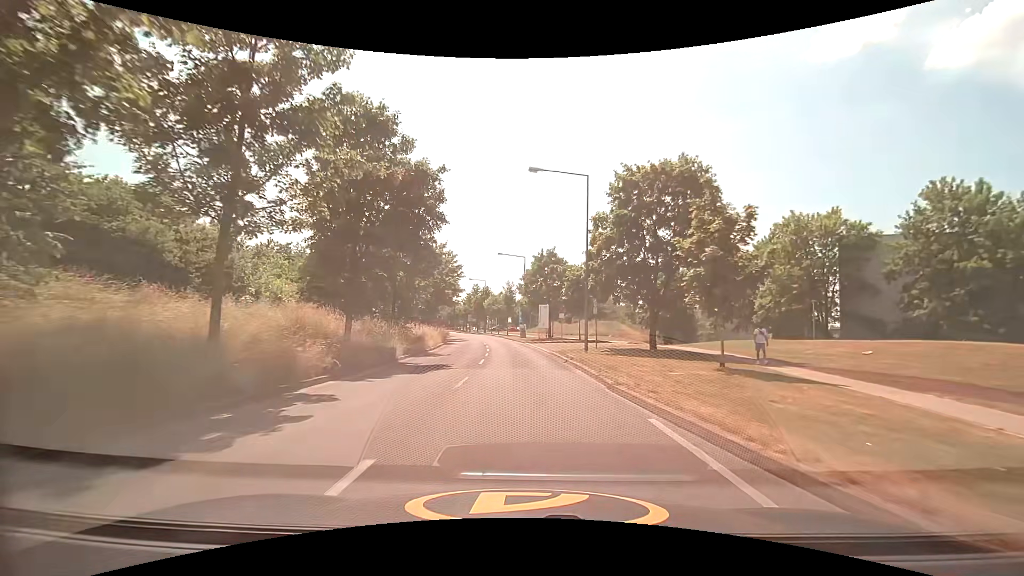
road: tertiary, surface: asphalt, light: Day
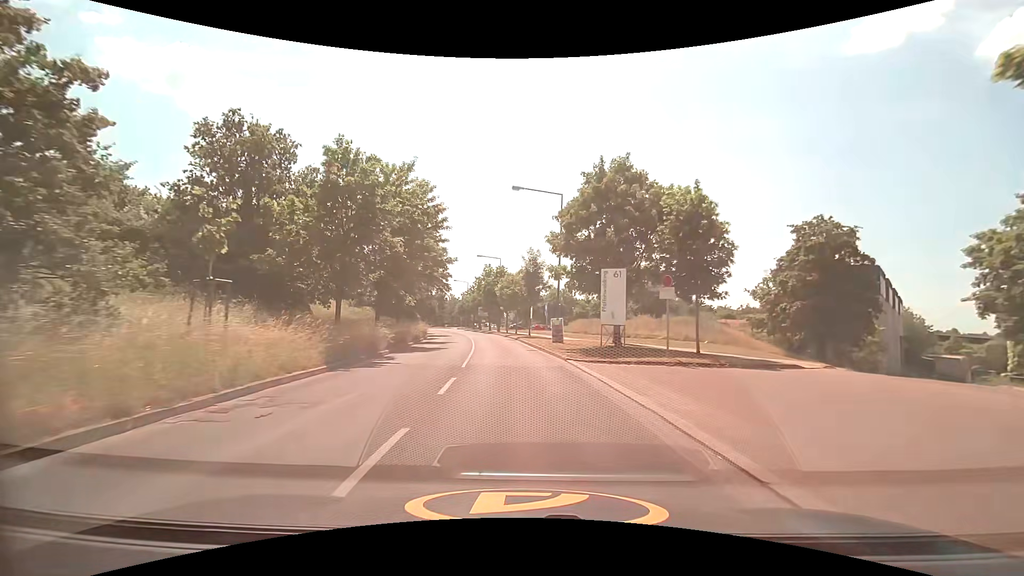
(-0.5, +28.1) m; -3°
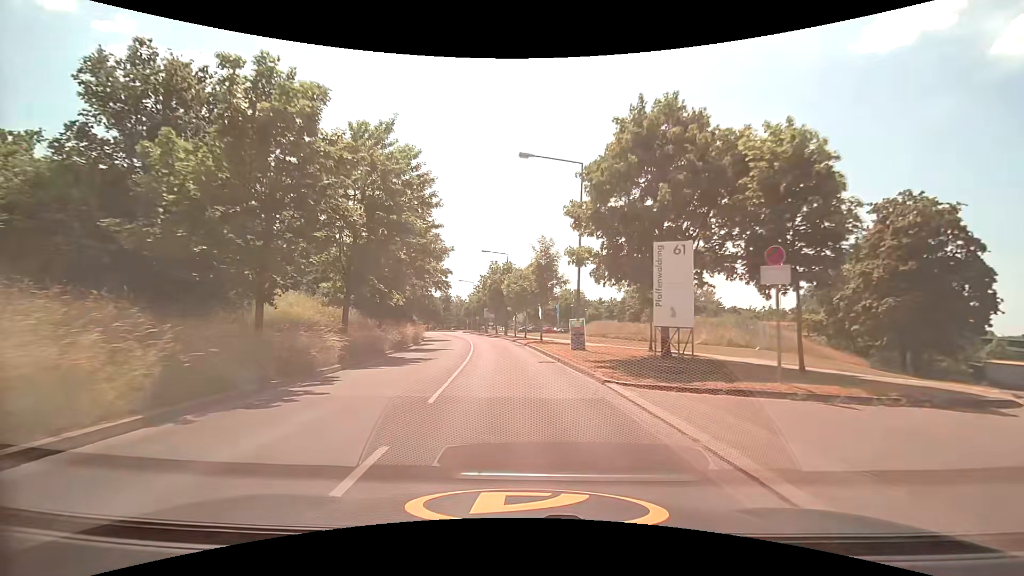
(0.0, +6.9) m; -1°
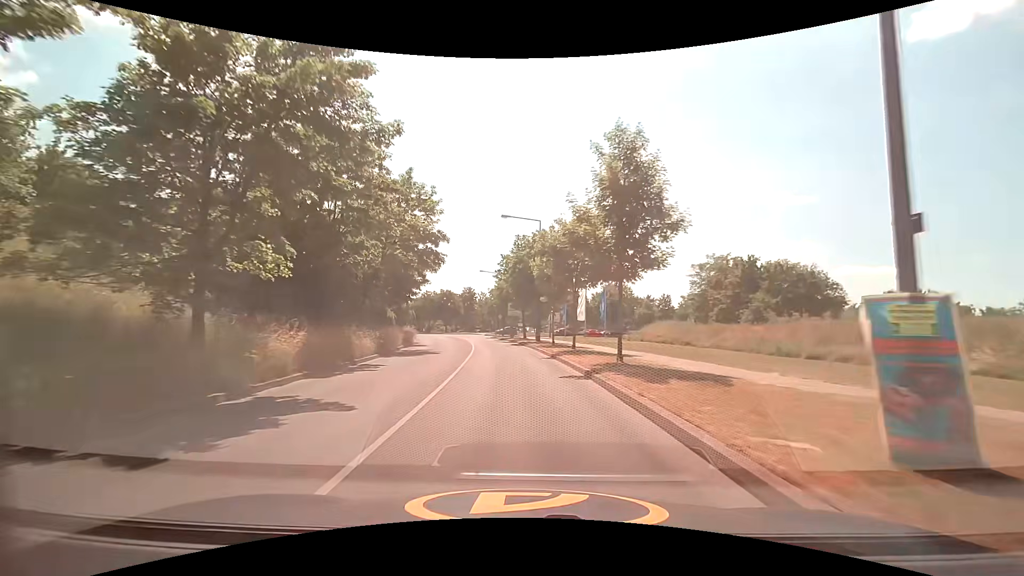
(-0.5, +20.5) m; -2°
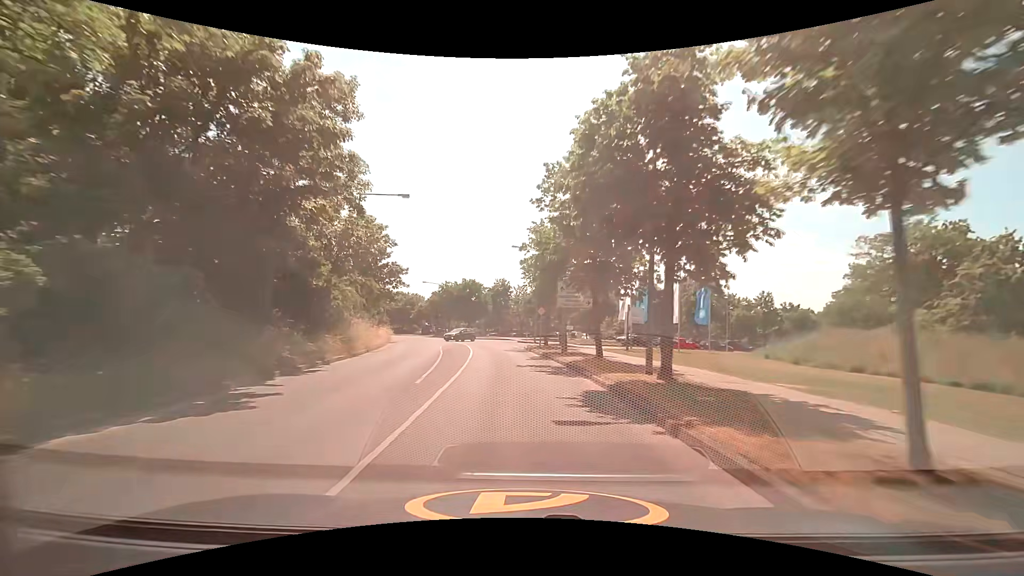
(-1.8, +27.4) m; -6°
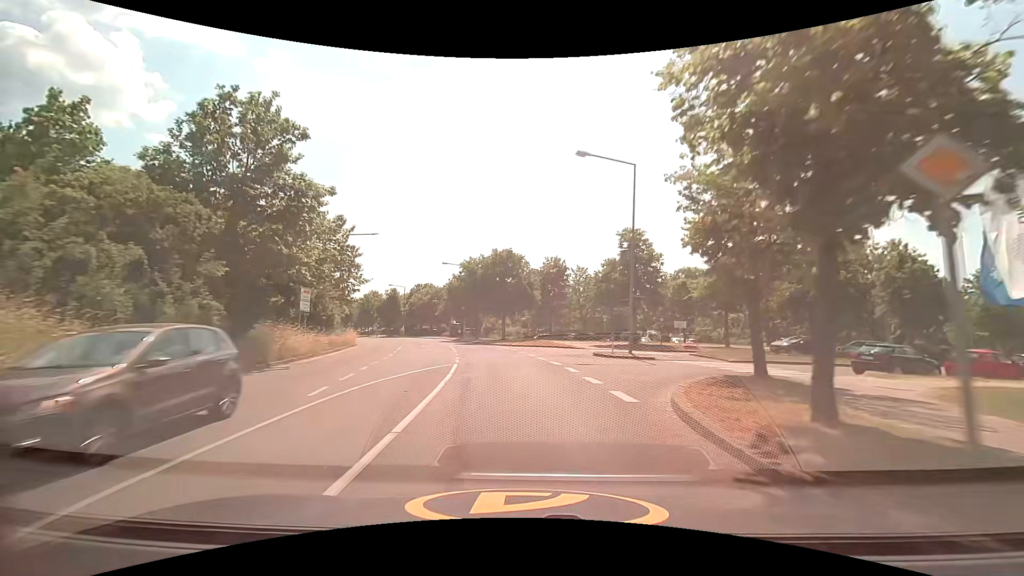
(-1.5, +29.4) m; -6°
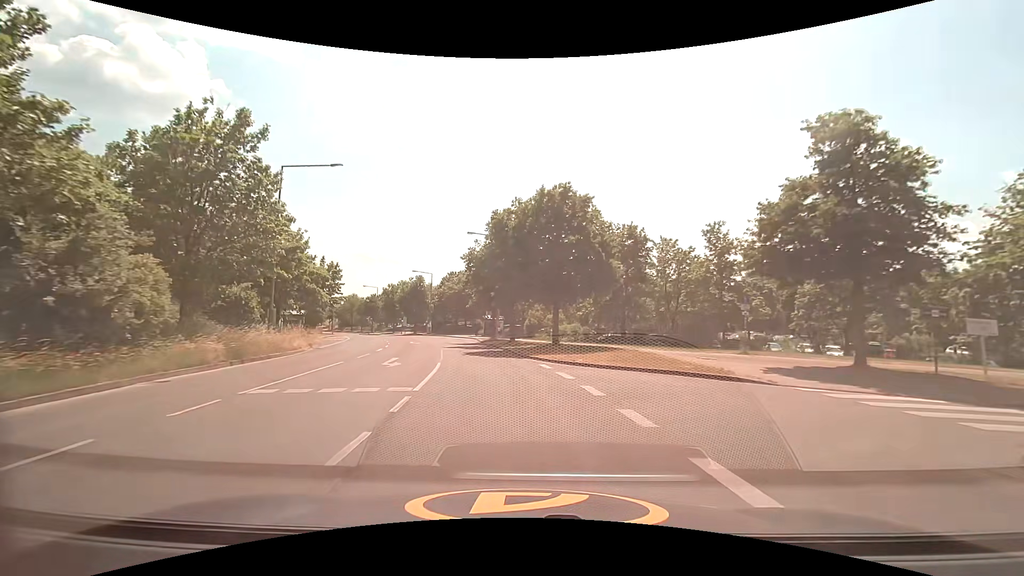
(-0.8, +20.7) m; -5°
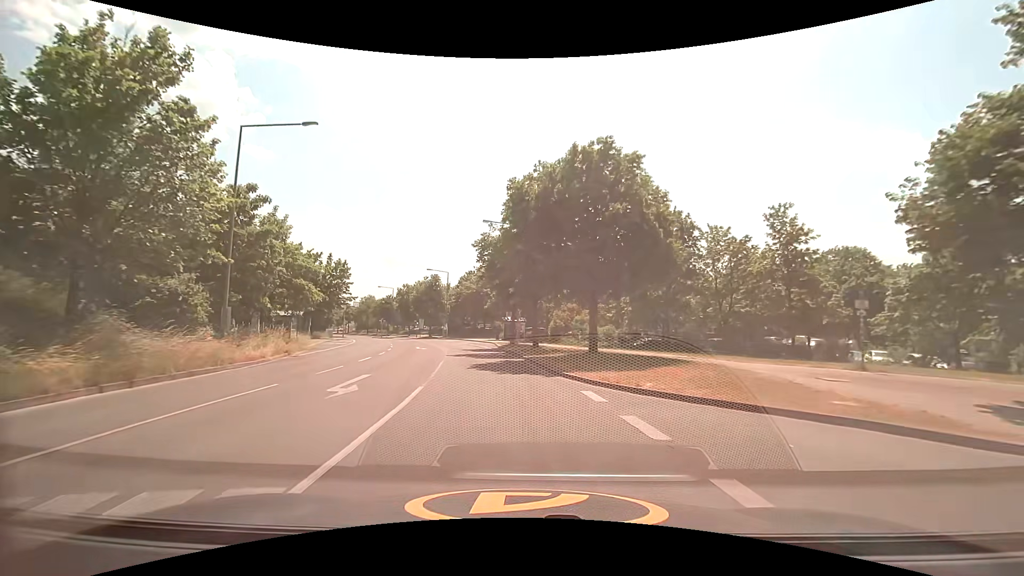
(-0.2, +6.6) m; -4°
(0, +10) (-1, +20) (-2, +30) (-4, +40) (-6, +49) (-9, +59) (-12, +69) (-16, +78) (-20, +87) (-25, +96) m
